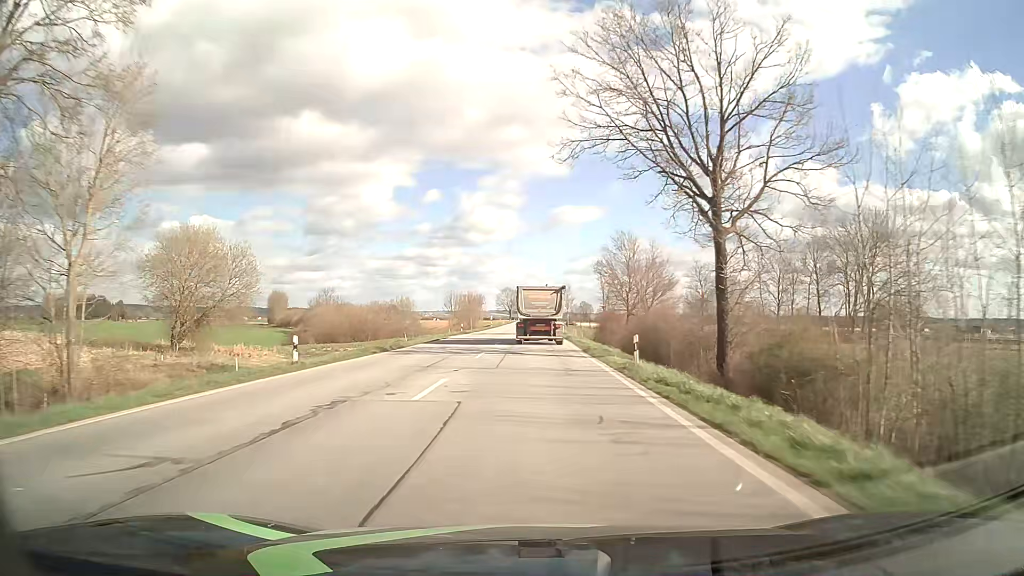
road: primary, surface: asphalt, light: Day
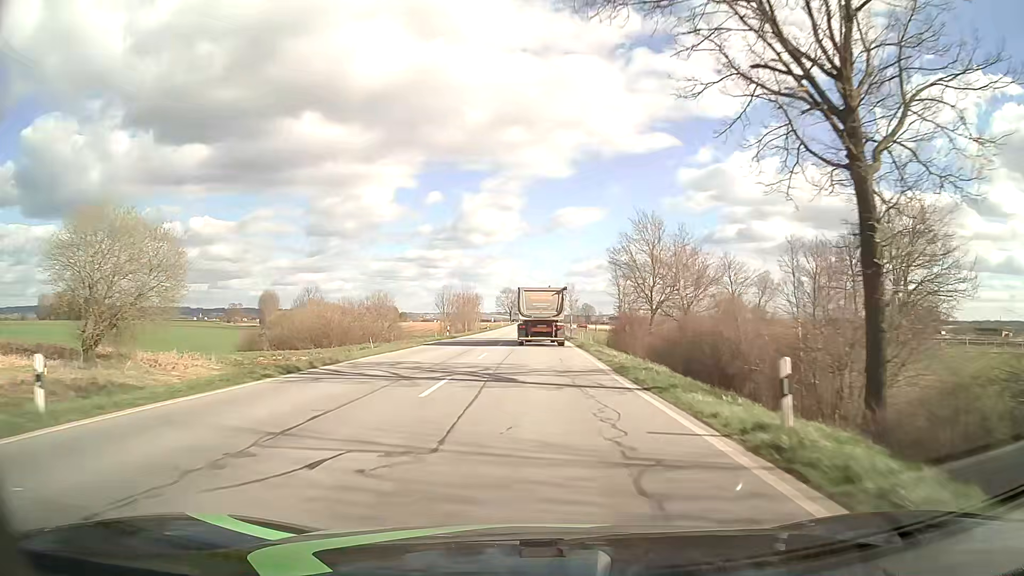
(0.0, +11.7) m; 0°
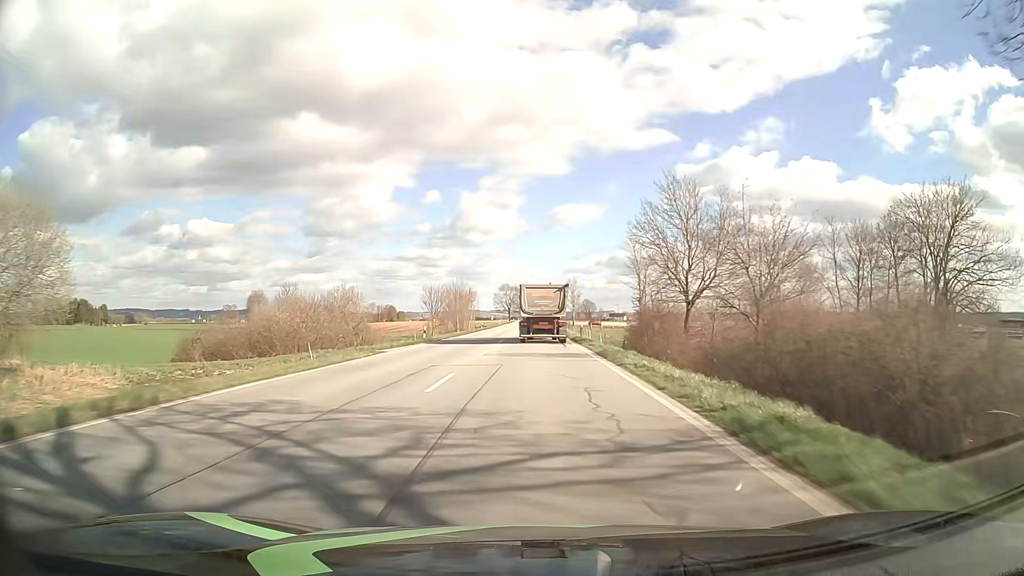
(0.0, +11.7) m; 0°
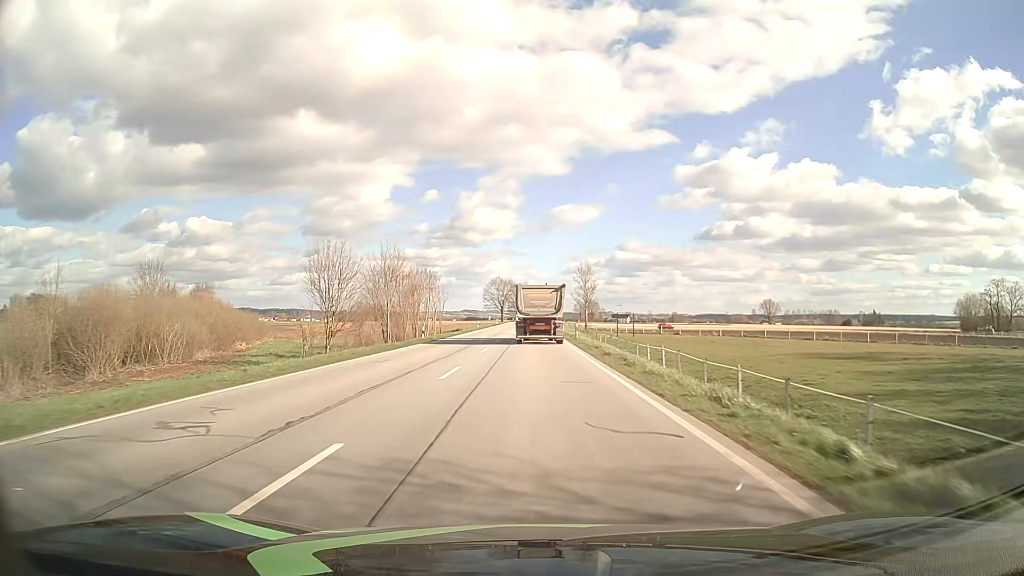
(0.0, +46.4) m; 0°
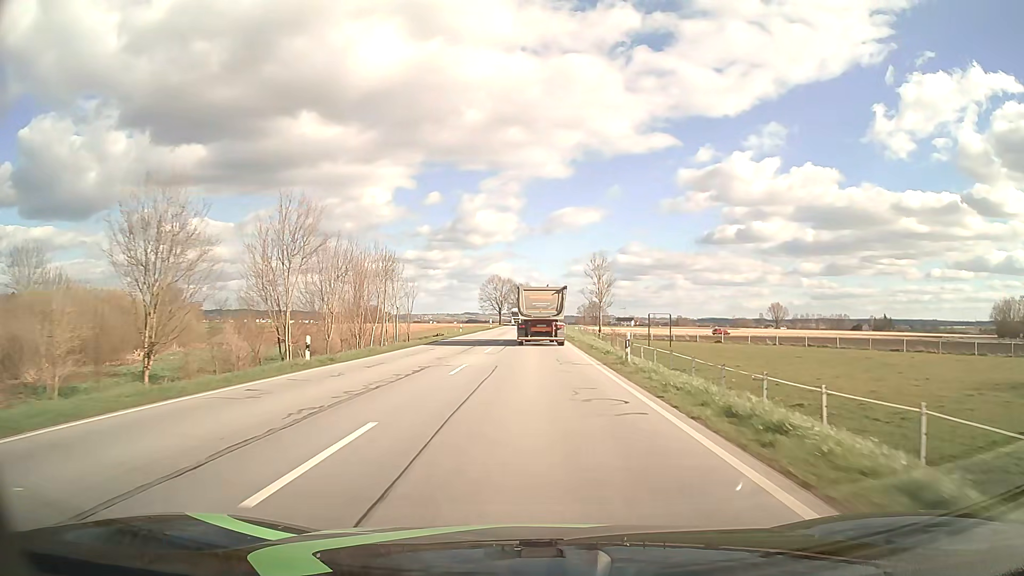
(-0.1, +23.1) m; 0°
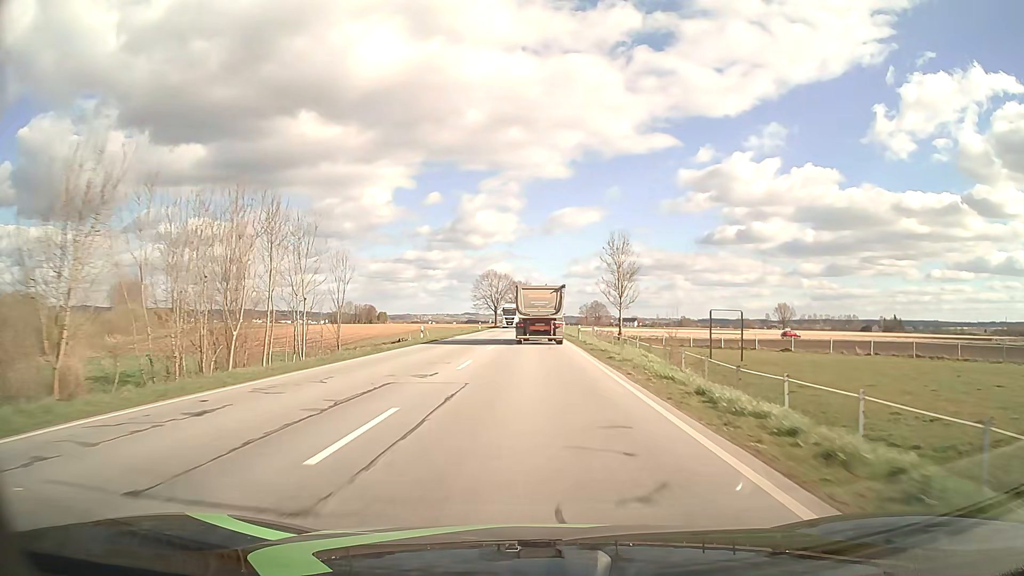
(0.0, +23.0) m; 0°
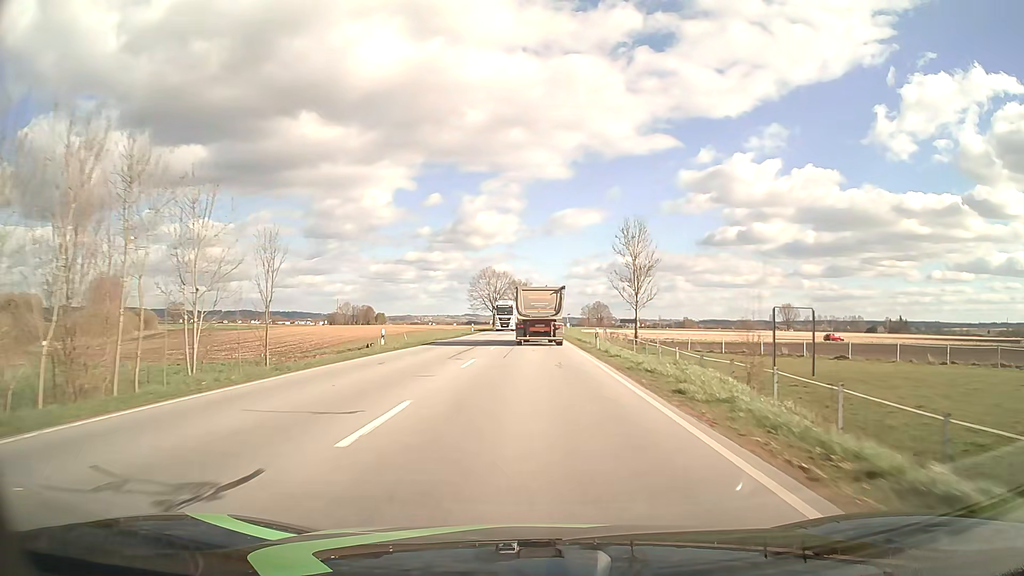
(0.0, +11.5) m; 0°
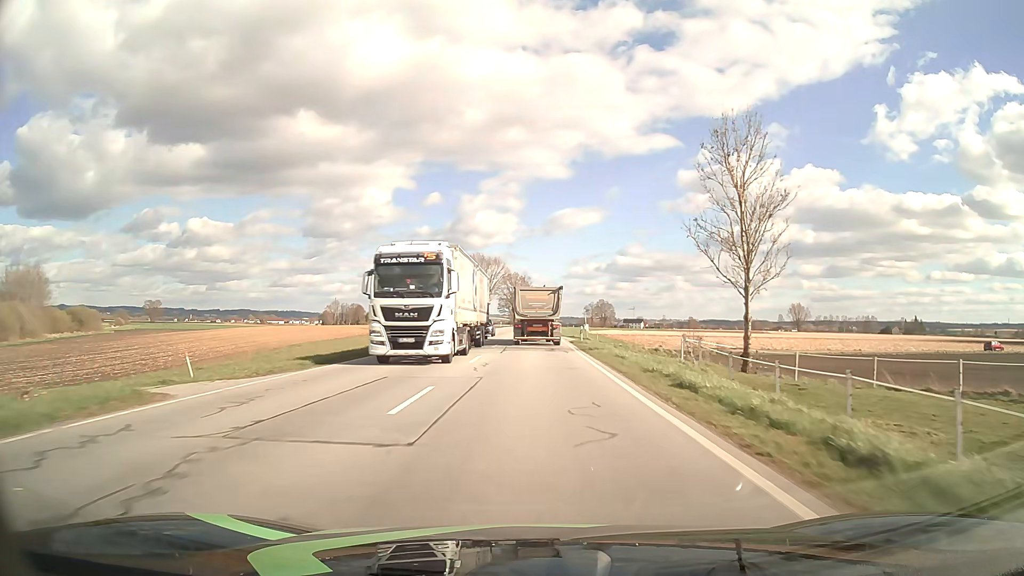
(+0.1, +34.3) m; 0°
(0, +10) (0, +20) (0, +30) (0, +40) (0, +50) (0, +60) (0, +70) (0, +80) (0, +90) (0, +100) m
